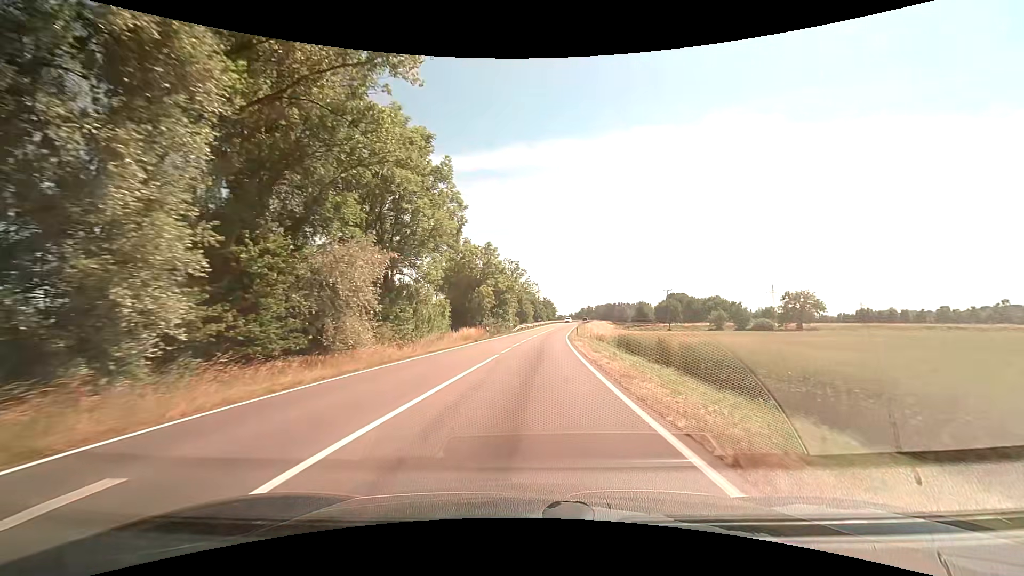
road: secondary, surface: asphalt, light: Day
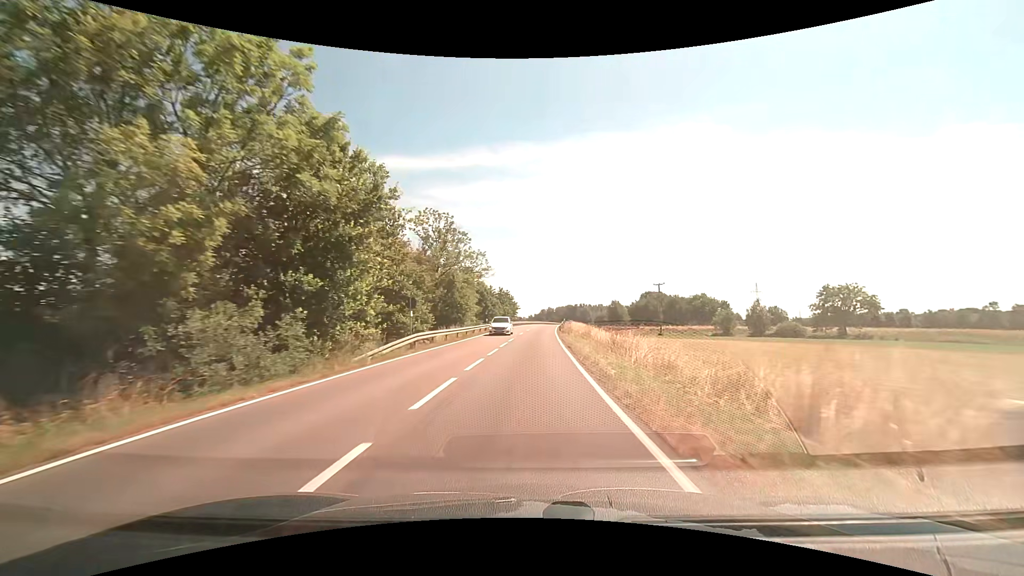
(+1.7, +45.7) m; +5°
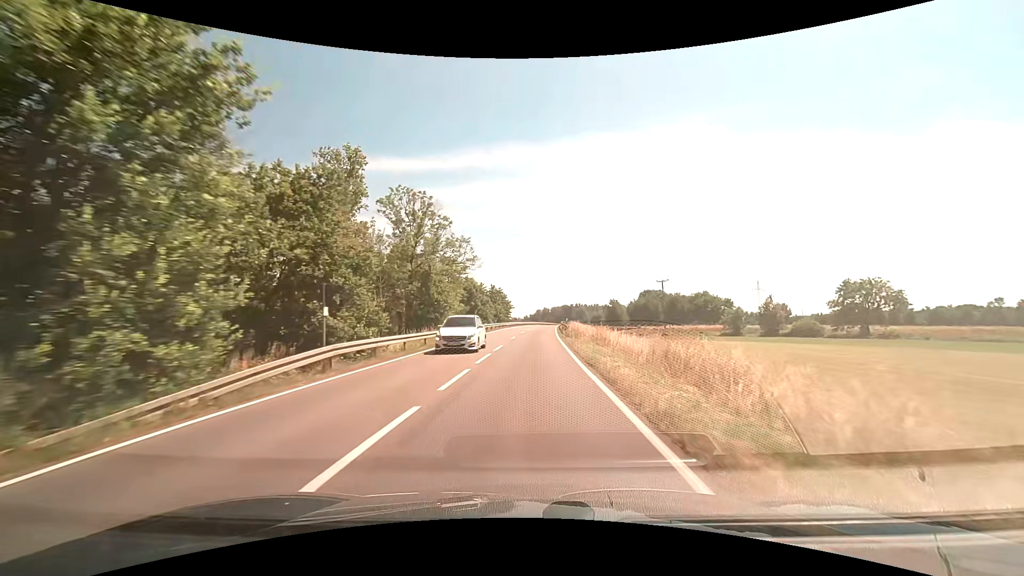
(0.0, +9.9) m; 0°
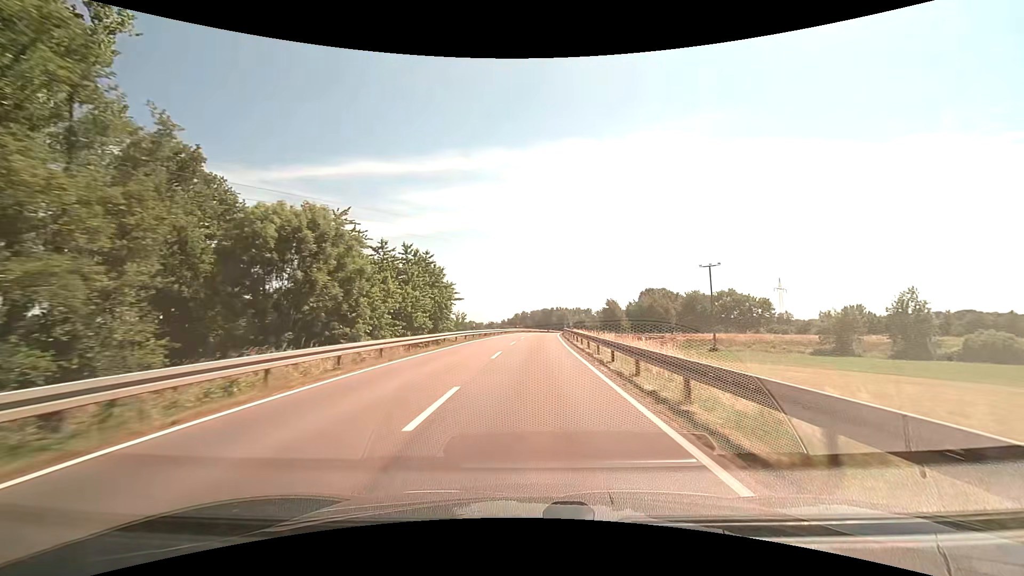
(+1.1, +51.7) m; +3°
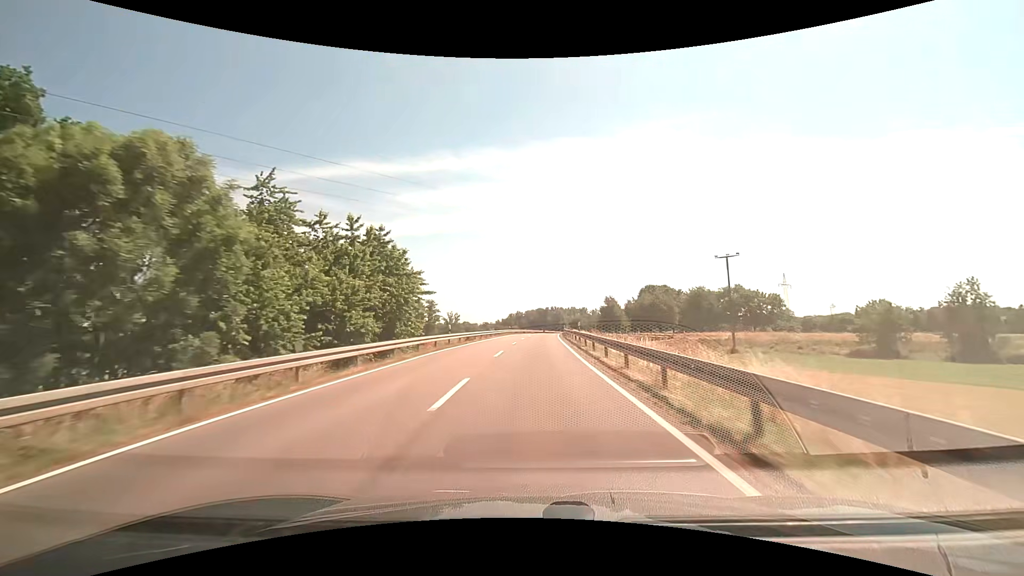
(0.0, +10.7) m; 0°
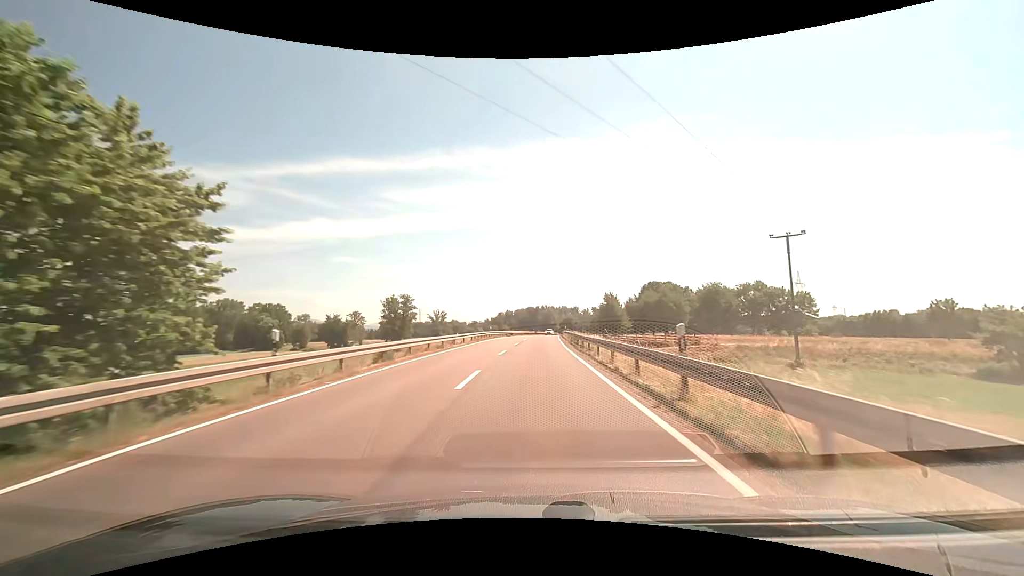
(+0.2, +21.5) m; +1°
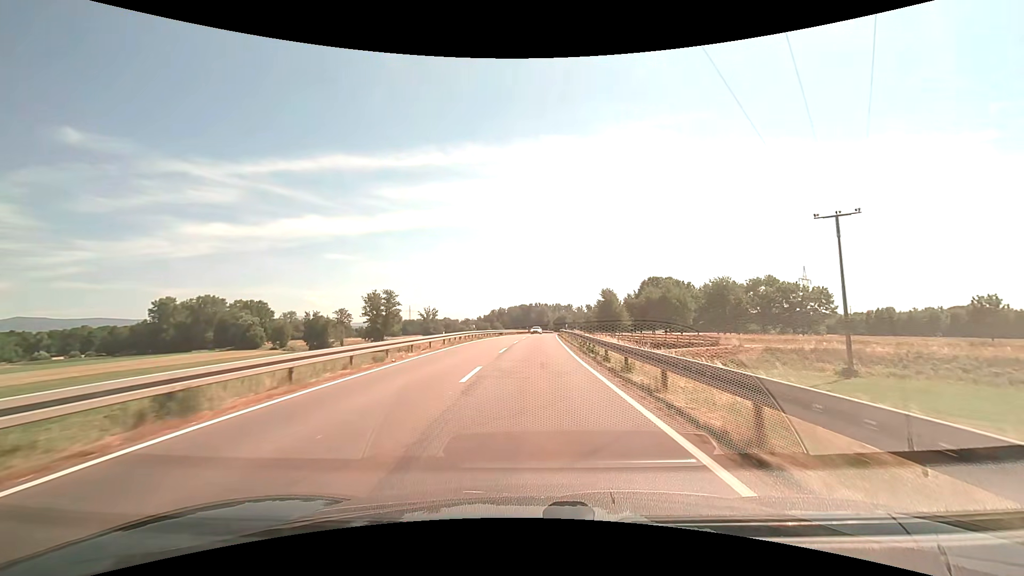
(+0.1, +10.8) m; +1°
(0, +10) (0, +20) (+1, +30) (+1, +40) (+1, +50) (+2, +60) (+2, +70) (+3, +80) (+4, +90) (+5, +100) m
